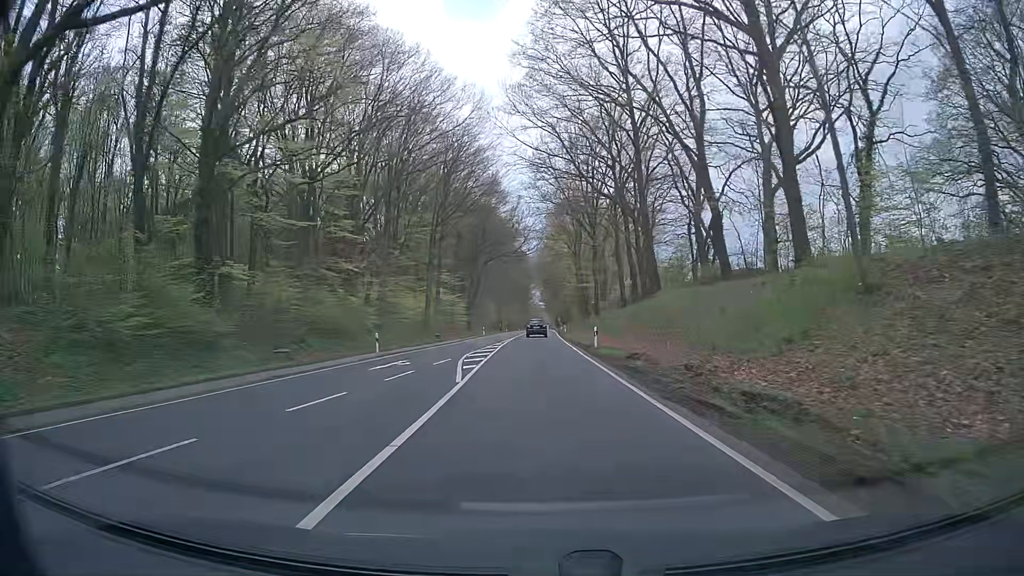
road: primary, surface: asphalt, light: Day
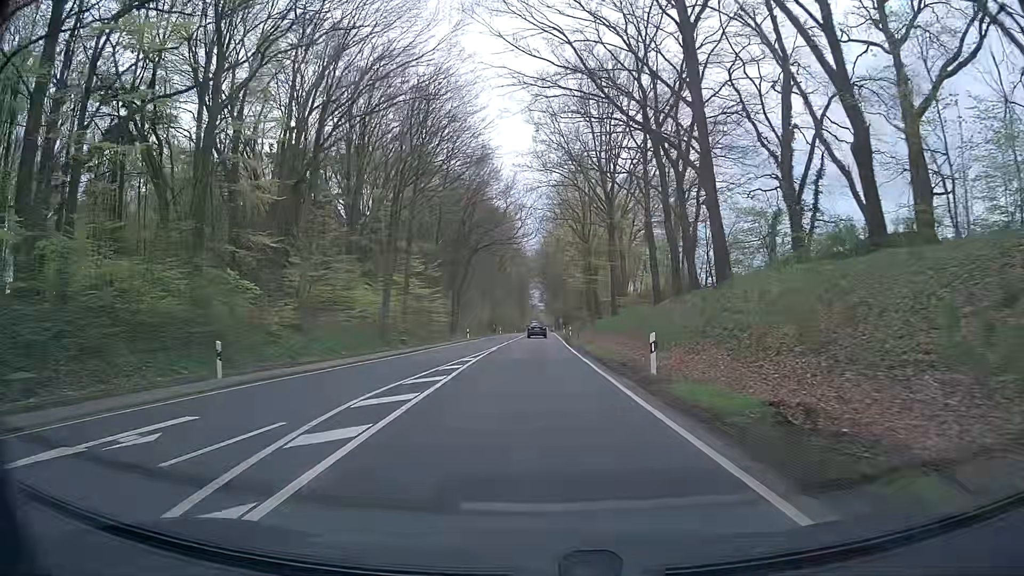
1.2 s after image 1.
(+0.1, +17.0) m; 0°
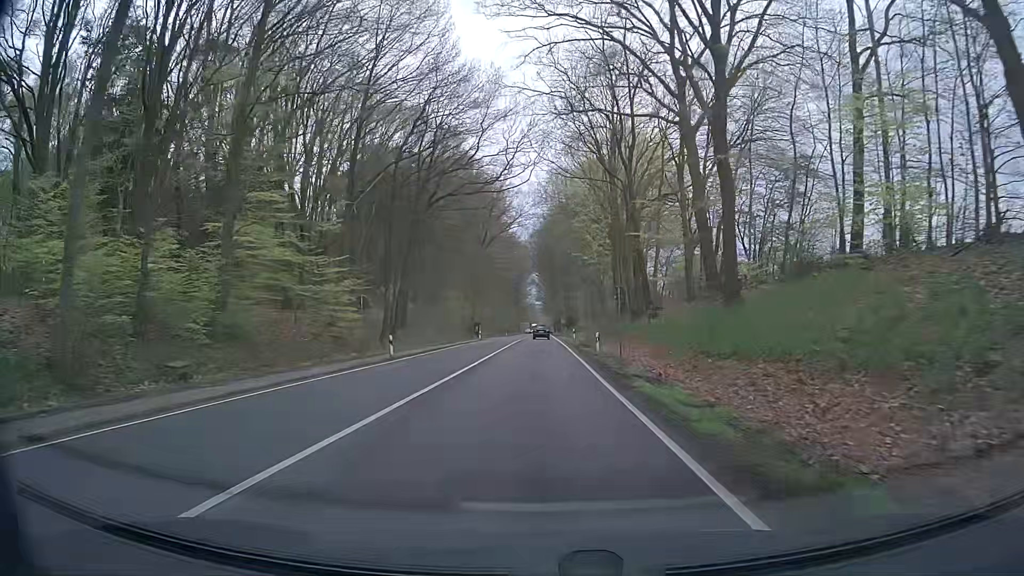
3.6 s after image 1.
(+0.1, +33.3) m; 0°
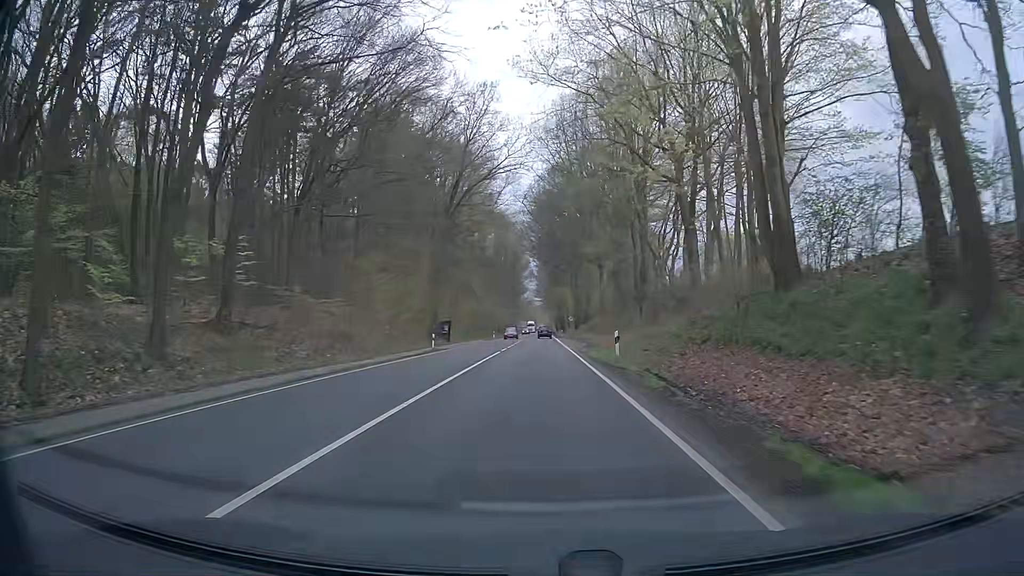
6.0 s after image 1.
(+0.2, +33.6) m; 0°
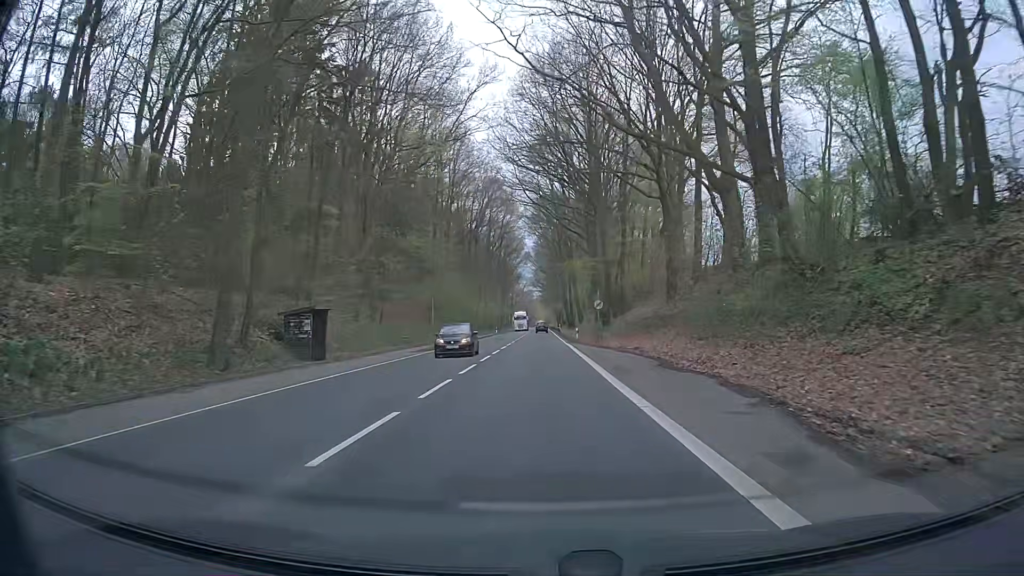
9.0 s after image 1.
(-0.1, +43.6) m; 0°
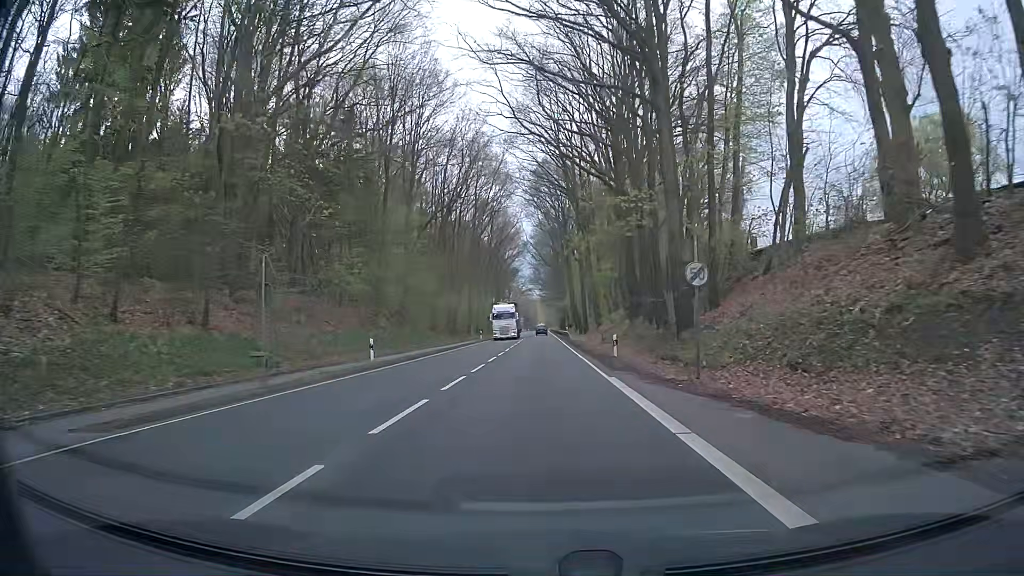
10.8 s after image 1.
(-0.2, +28.4) m; 0°
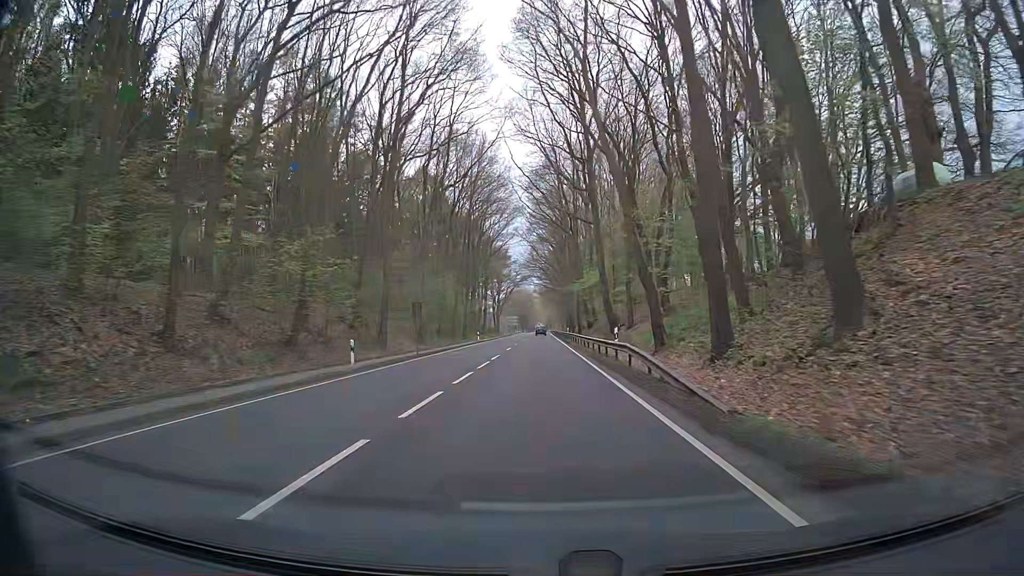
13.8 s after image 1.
(+0.3, +53.5) m; 0°
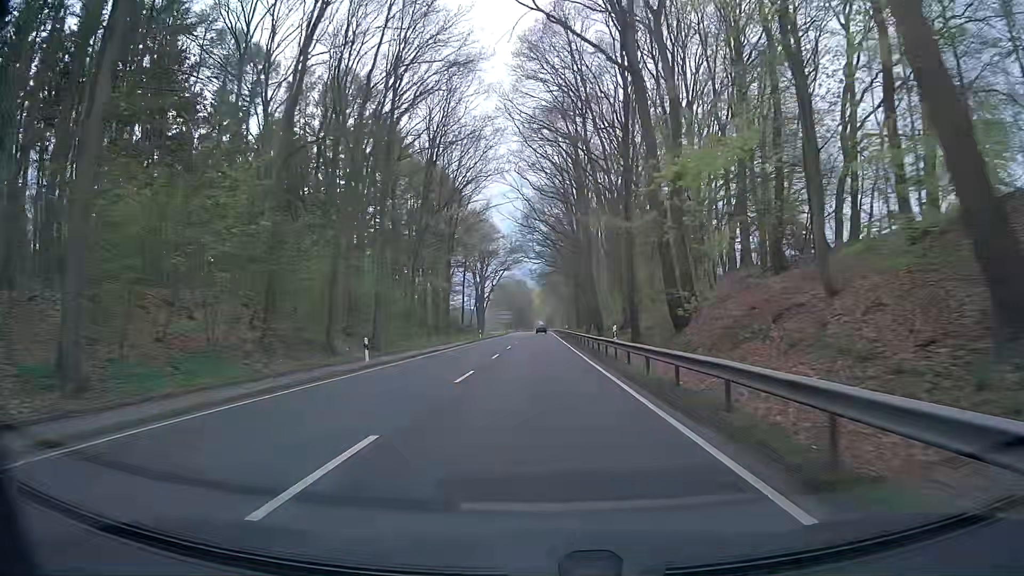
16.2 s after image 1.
(0.0, +48.4) m; 0°
(0, +10) (0, +20) (0, +30) (0, +40) (0, +50) (0, +60) (0, +70) (0, +80) (0, +90) (0, +100) m
